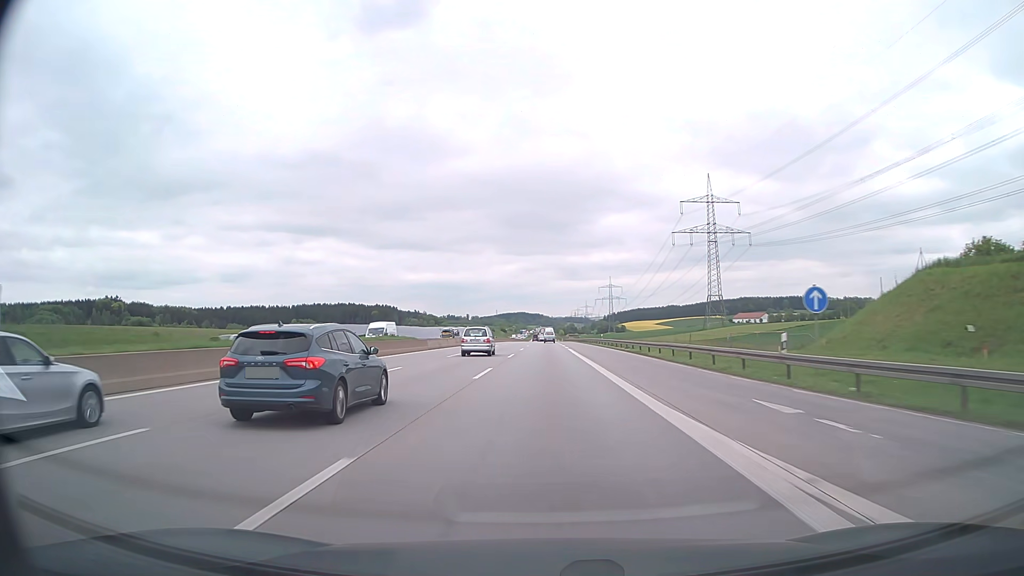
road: motorway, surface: asphalt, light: Day
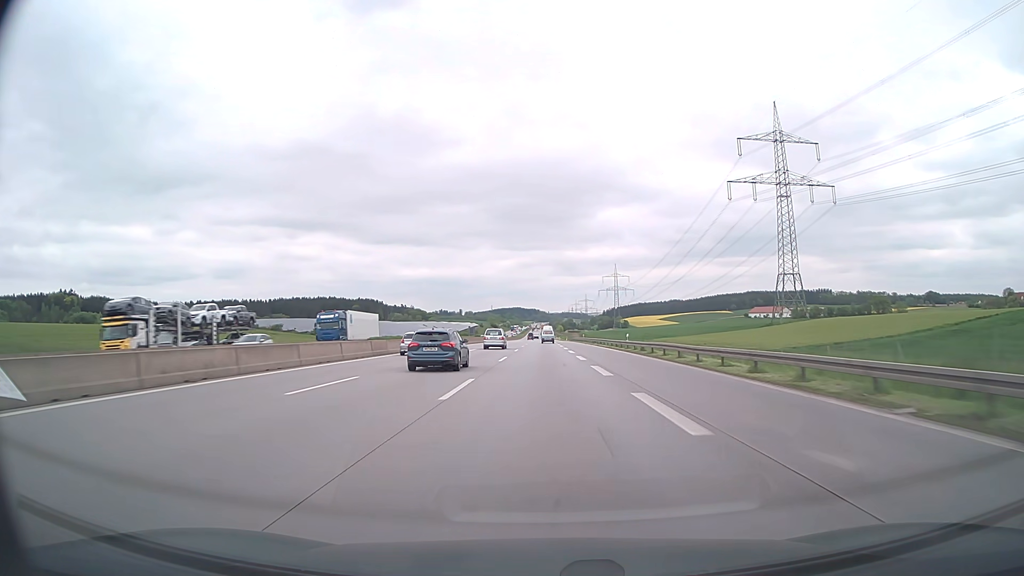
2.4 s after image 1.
(+0.2, +77.9) m; 0°
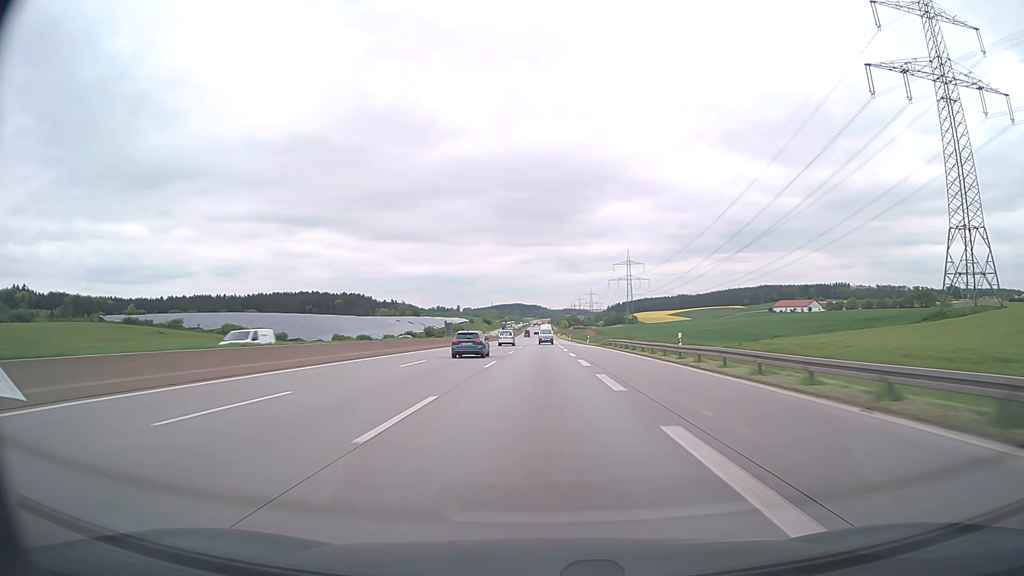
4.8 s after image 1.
(+0.2, +77.1) m; 0°
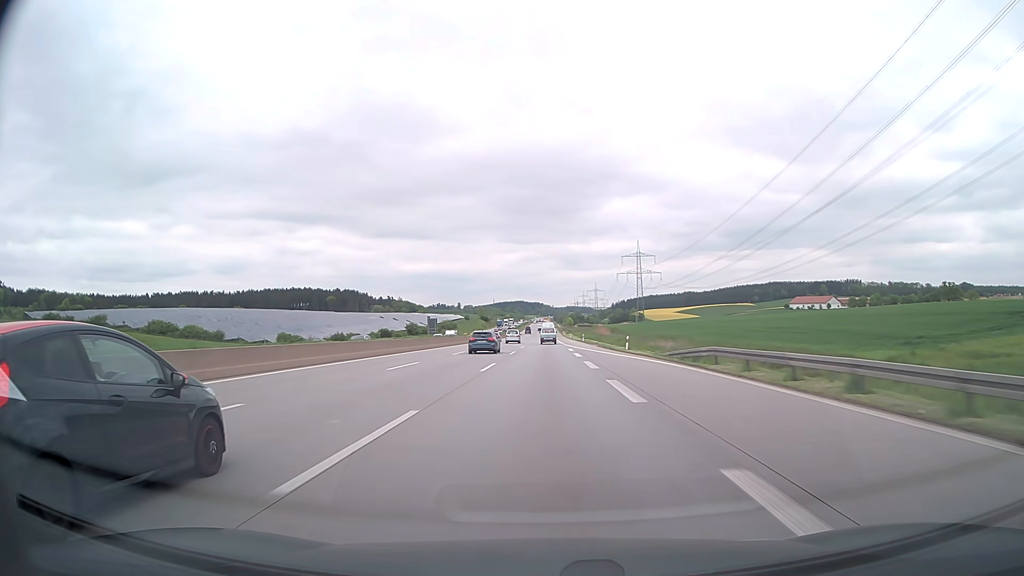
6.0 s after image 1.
(-0.1, +38.5) m; 0°
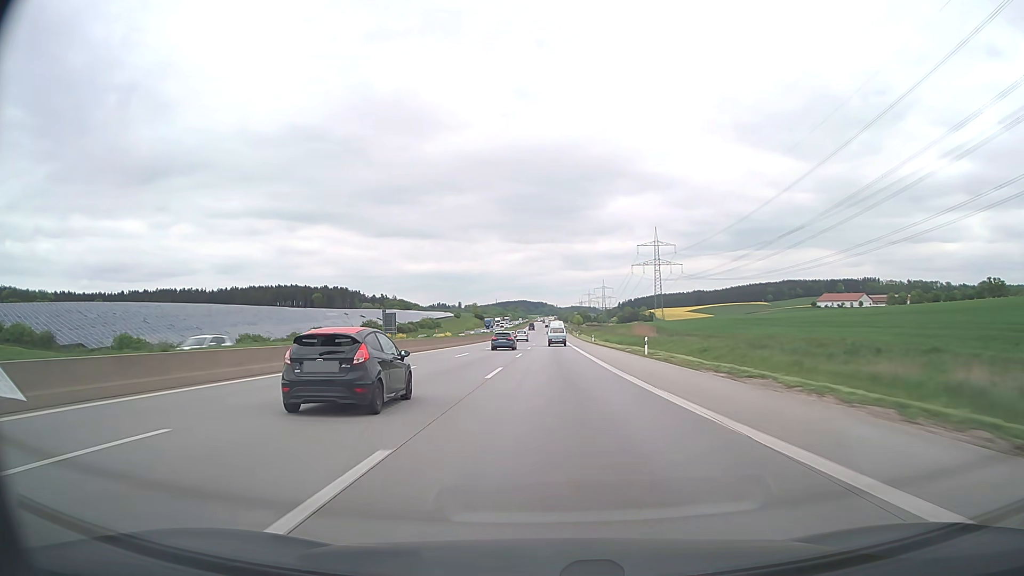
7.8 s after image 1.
(-0.2, +57.7) m; 0°
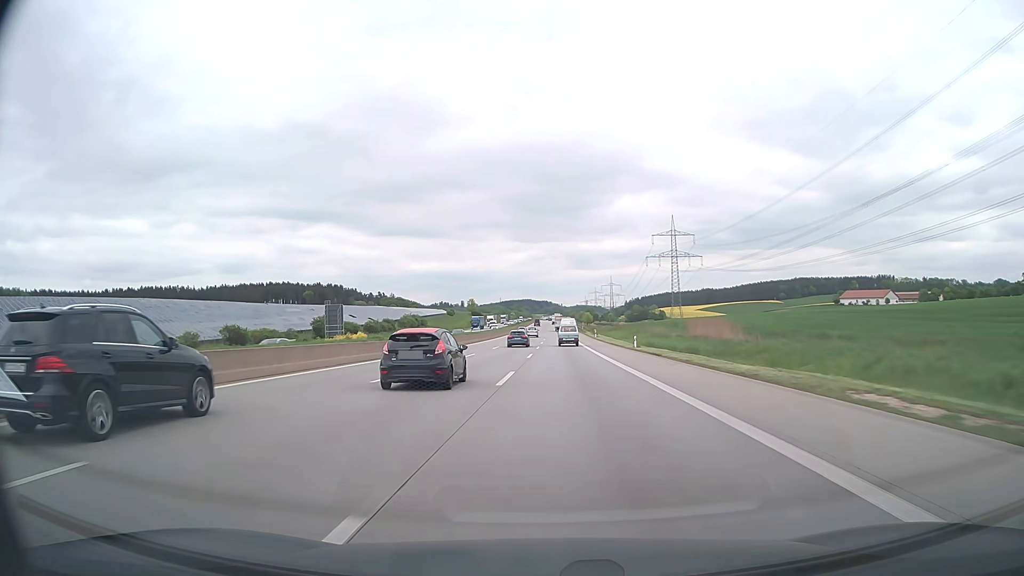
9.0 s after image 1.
(-0.1, +38.6) m; 0°
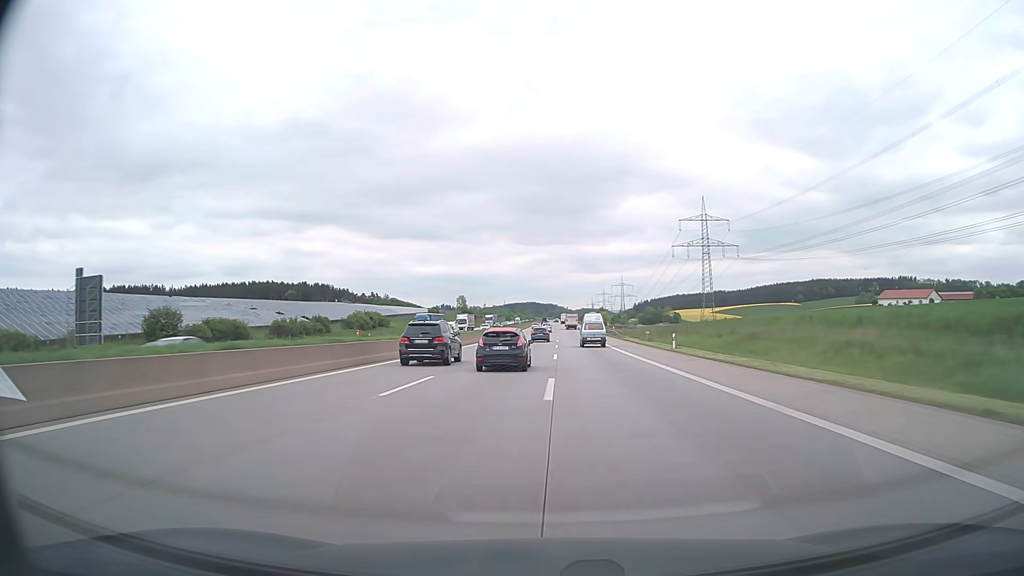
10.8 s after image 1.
(-0.3, +58.1) m; 0°
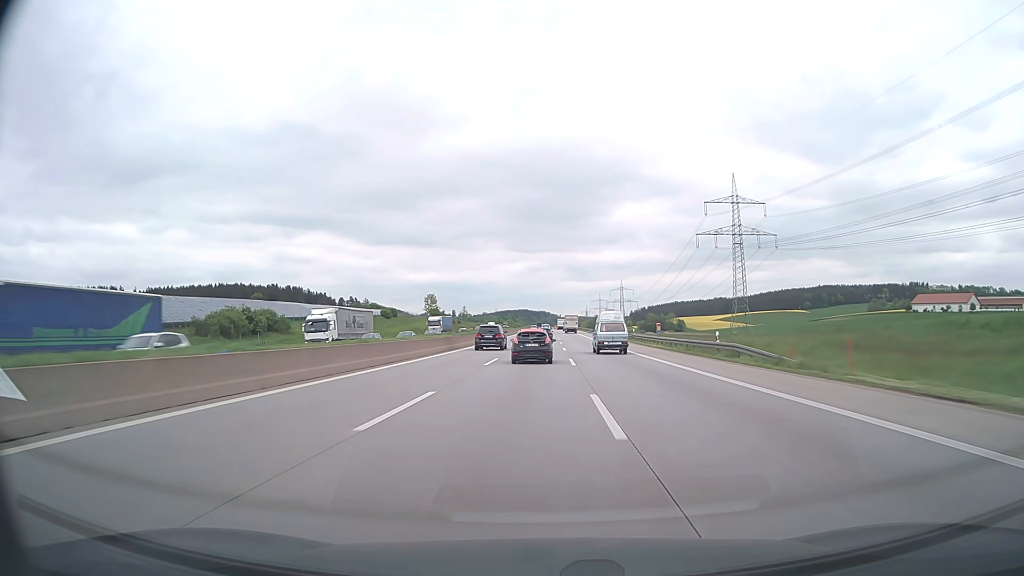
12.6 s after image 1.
(+0.2, +58.5) m; +1°
(0, +10) (0, +20) (0, +30) (0, +40) (0, +50) (0, +60) (0, +70) (0, +80) (0, +90) (0, +100) m
